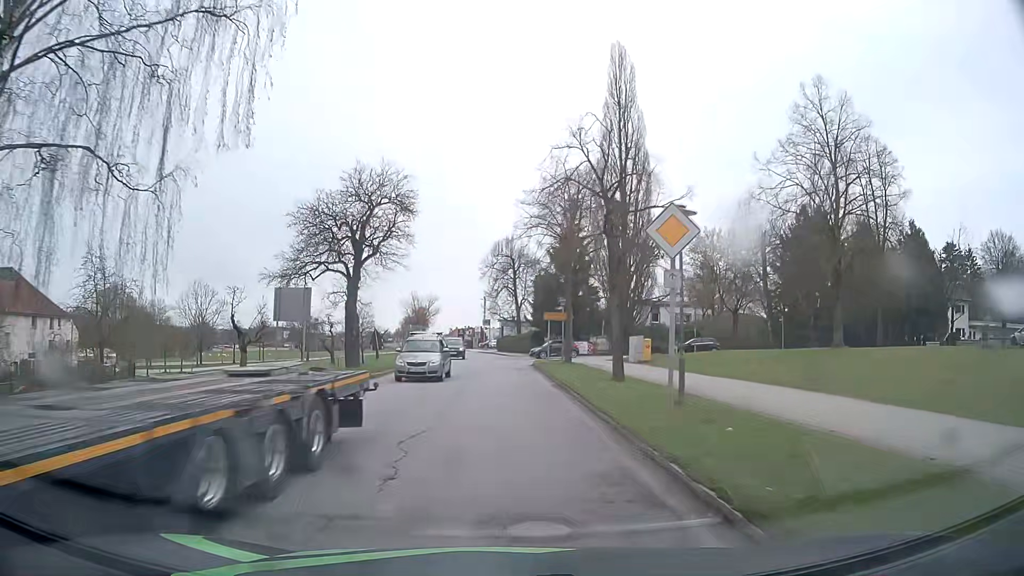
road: secondary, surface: asphalt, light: Day
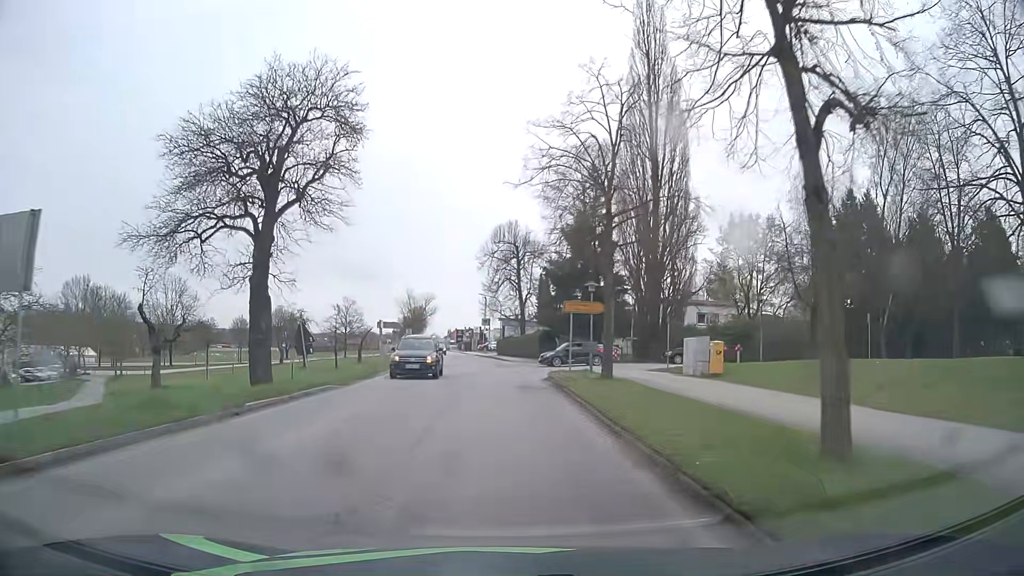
(-0.1, +12.8) m; -1°
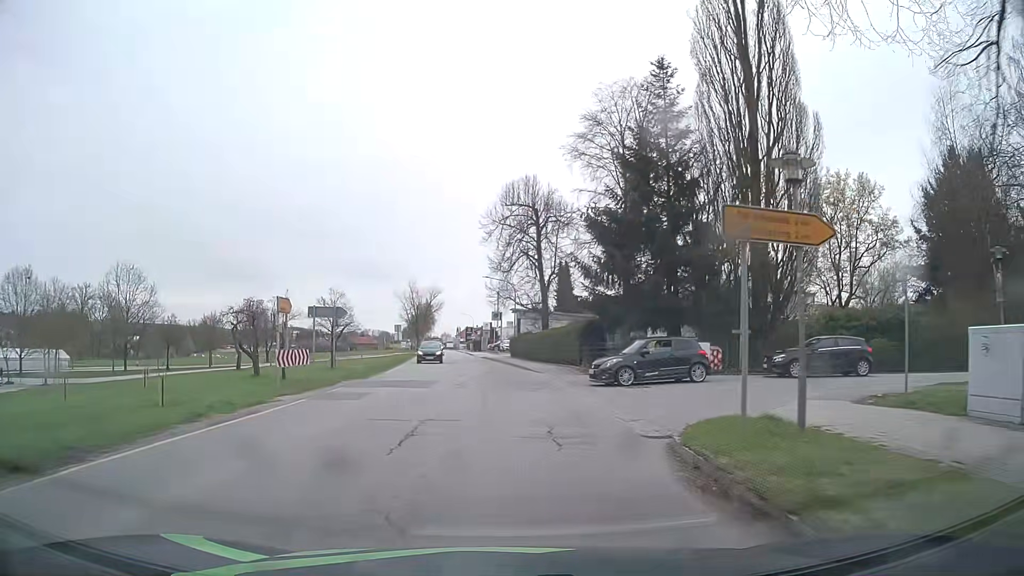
(-0.1, +19.3) m; -1°
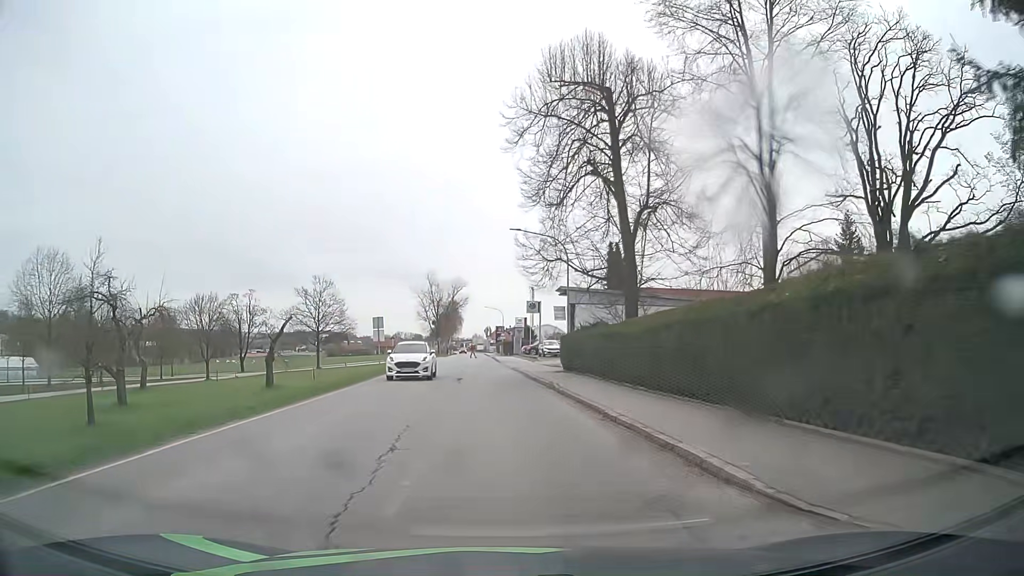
(-0.4, +26.1) m; -3°
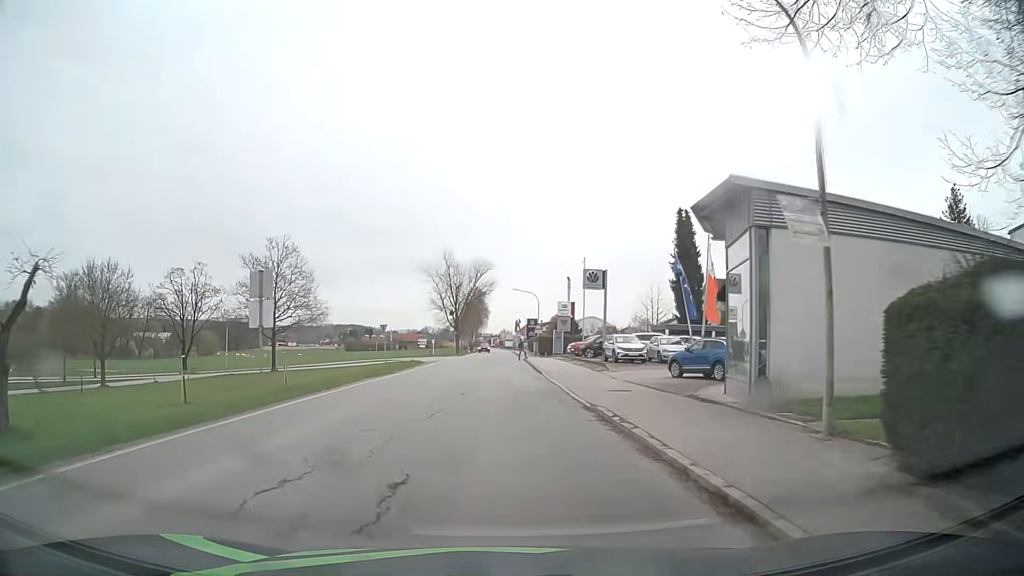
(-0.6, +26.0) m; -2°
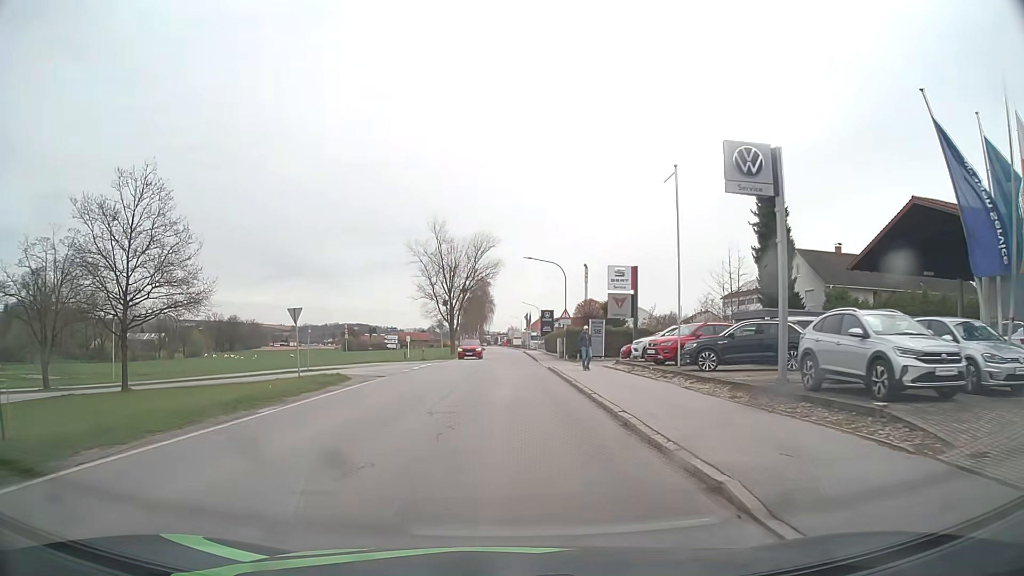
(-0.1, +25.7) m; -1°
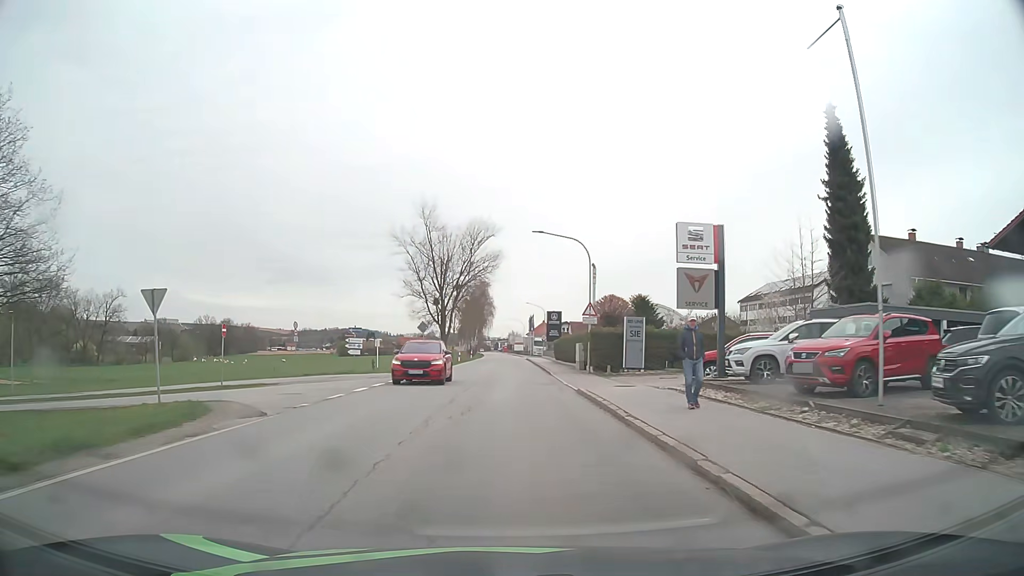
(0.0, +13.4) m; 0°
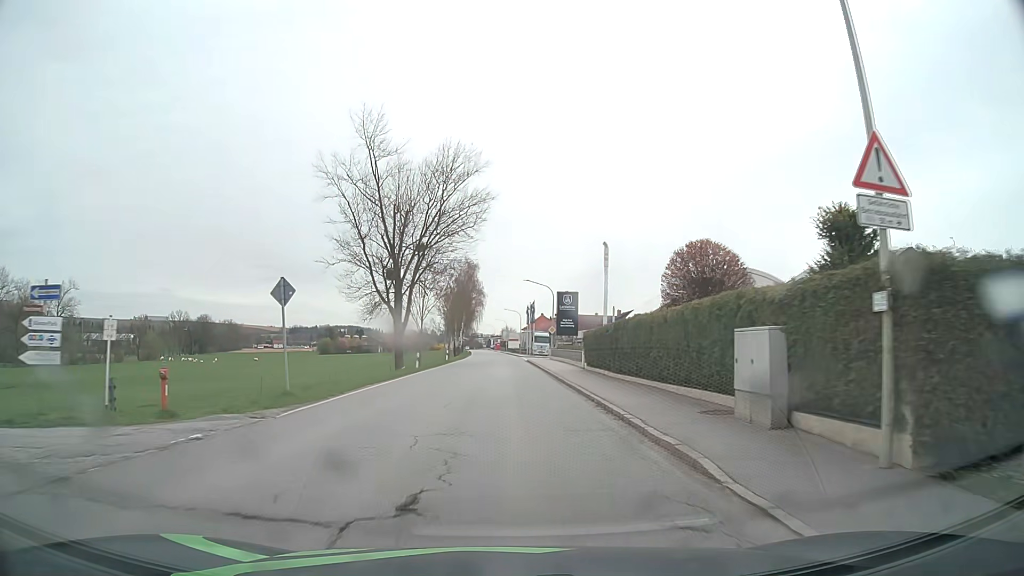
(+0.2, +28.2) m; +1°
(0, +10) (0, +20) (0, +30) (0, +40) (0, +50) (0, +60) (0, +70) (0, +80) (0, +90) (-1, +100) m
